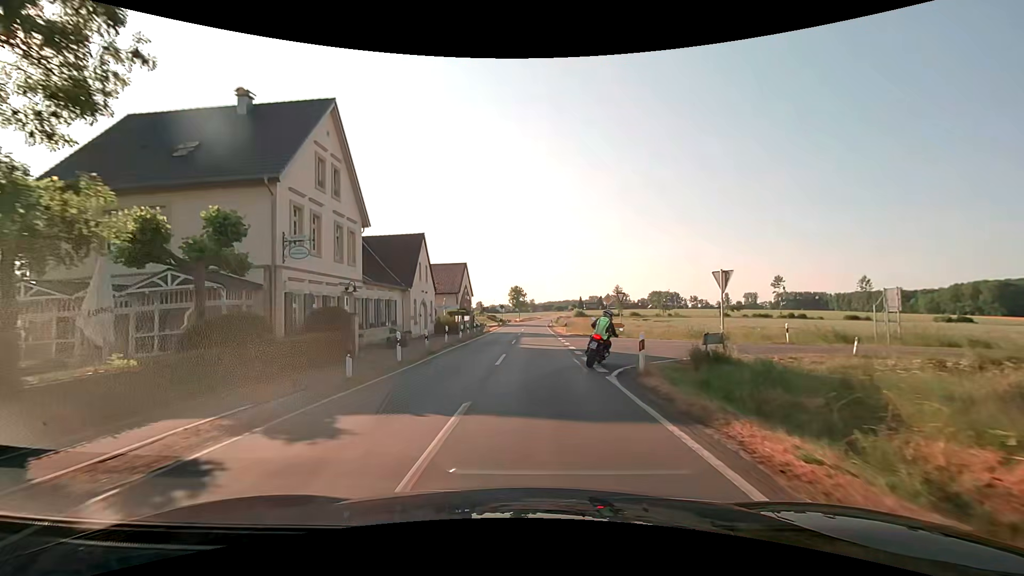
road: secondary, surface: asphalt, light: Day
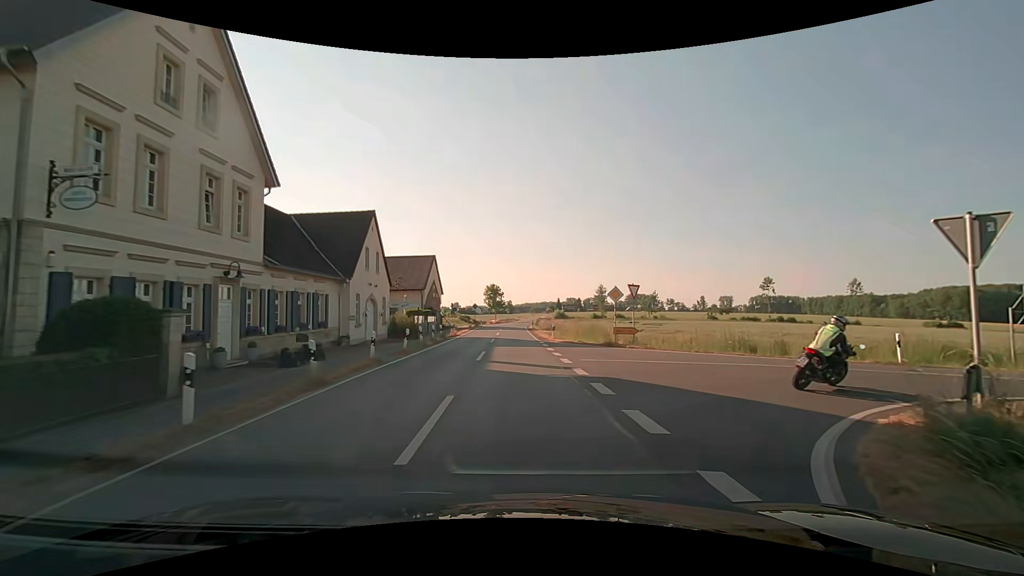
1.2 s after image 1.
(0.0, +9.6) m; +2°
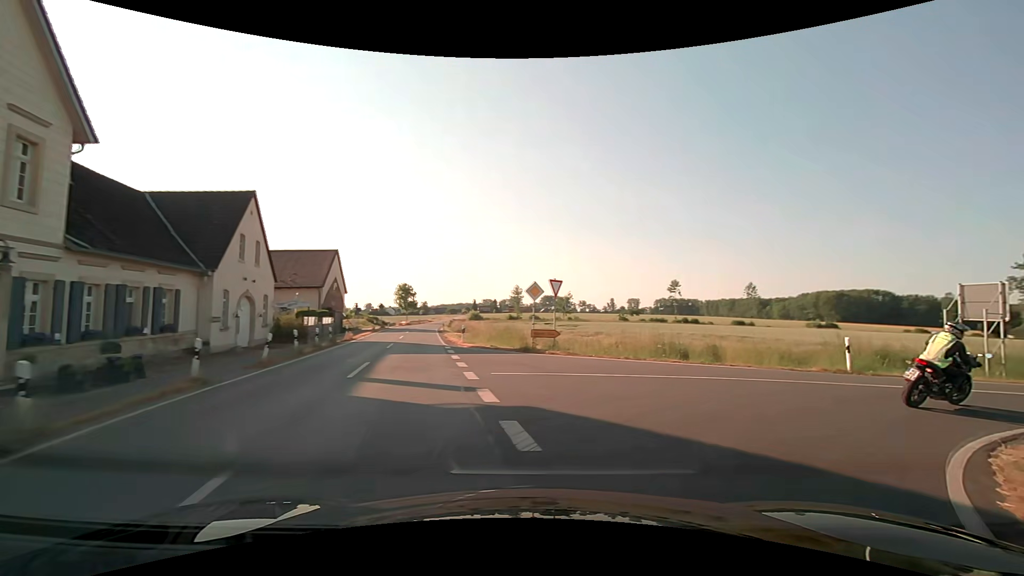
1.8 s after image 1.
(+0.3, +4.0) m; +9°
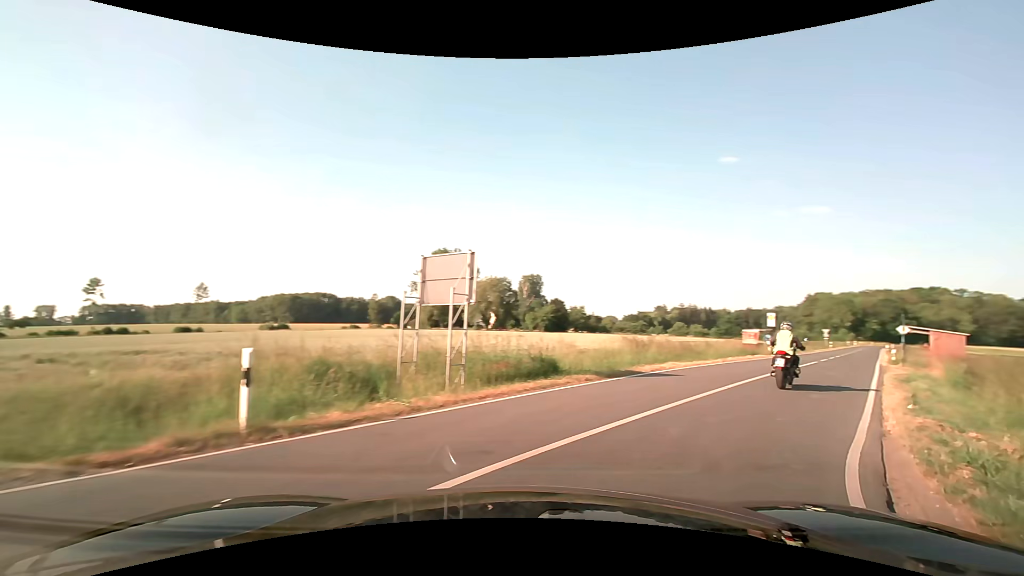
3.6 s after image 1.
(+5.2, +10.4) m; +56°
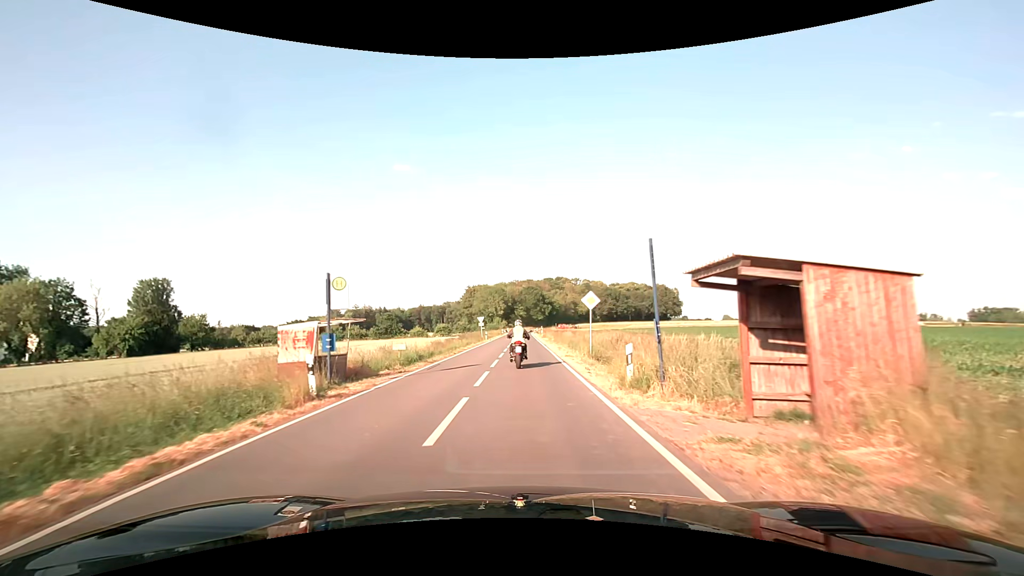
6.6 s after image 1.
(+15.0, +25.2) m; +37°
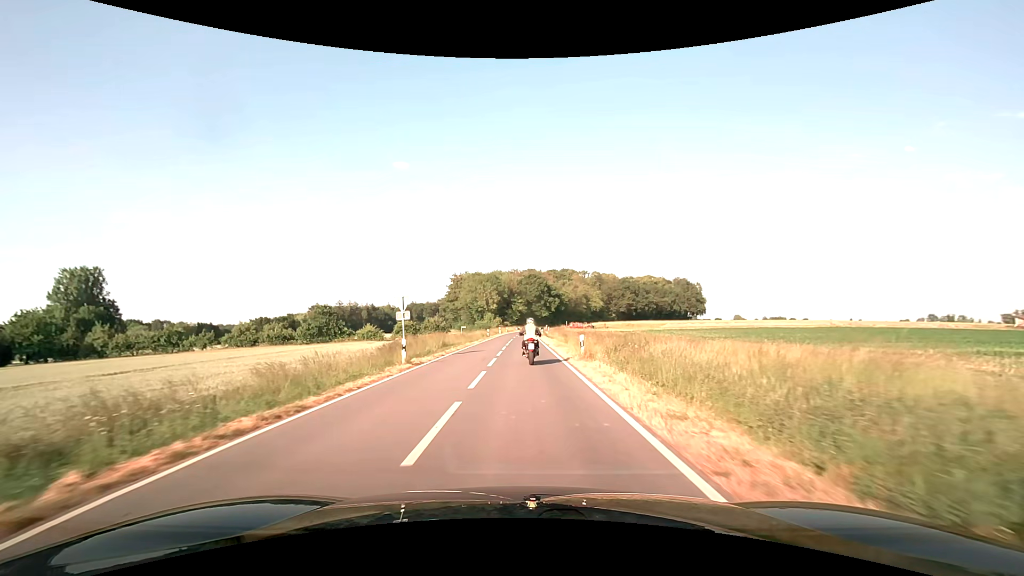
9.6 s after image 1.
(0.0, +43.0) m; 0°
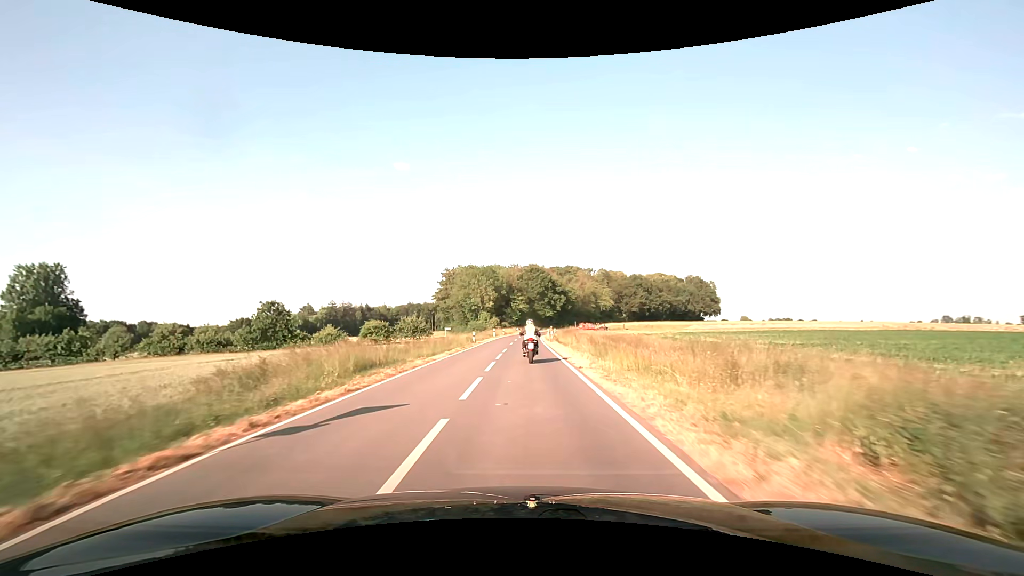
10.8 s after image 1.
(0.0, +19.6) m; 0°
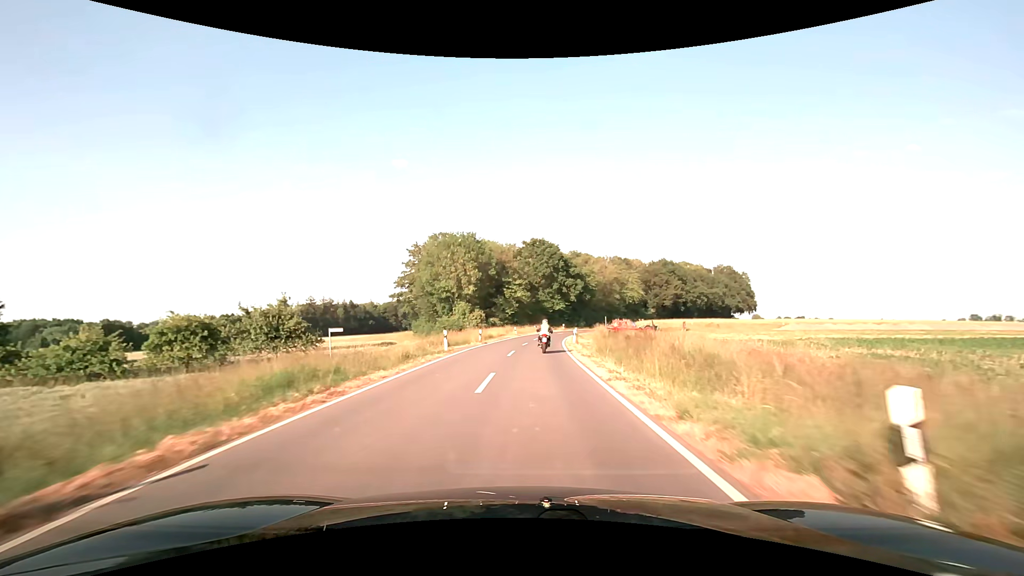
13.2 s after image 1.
(0.0, +41.2) m; 0°
